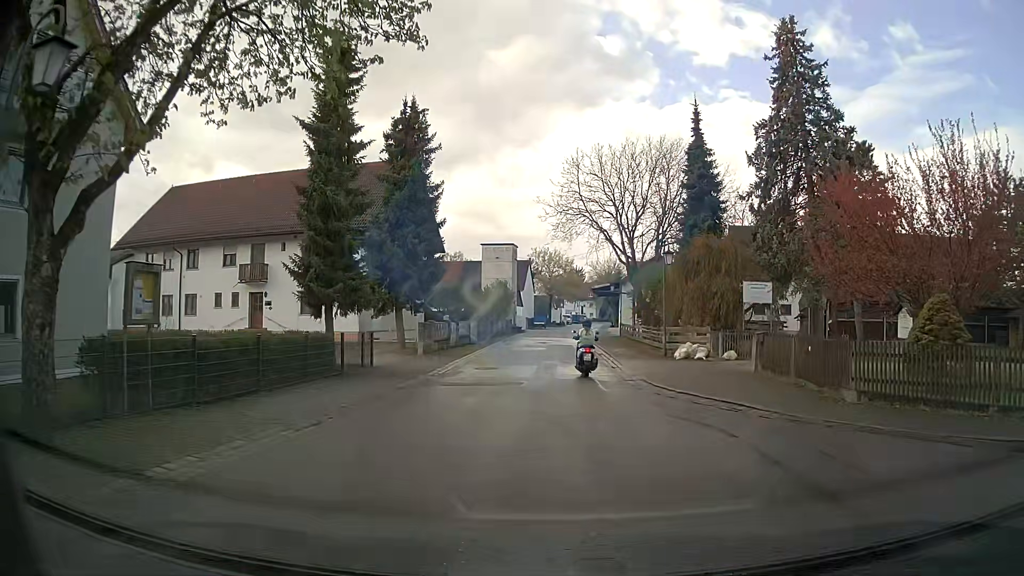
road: residential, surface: asphalt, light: Day
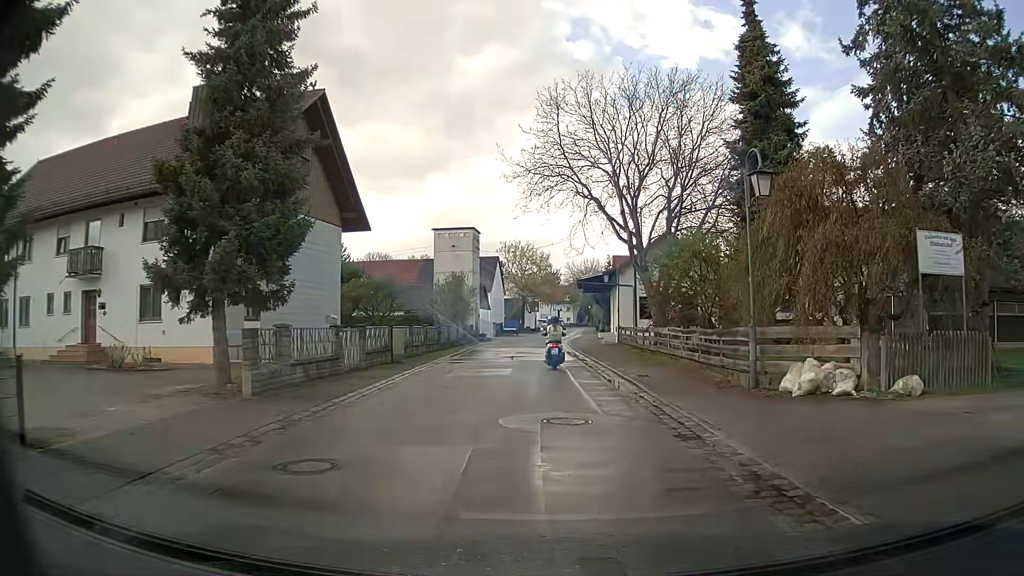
(+0.4, +14.8) m; +3°
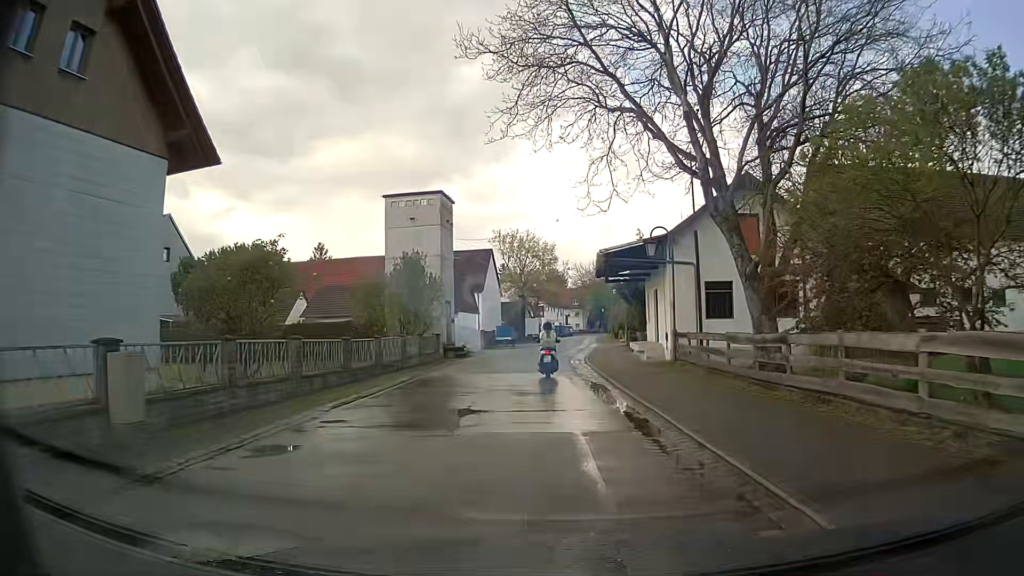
(+0.2, +16.7) m; 0°
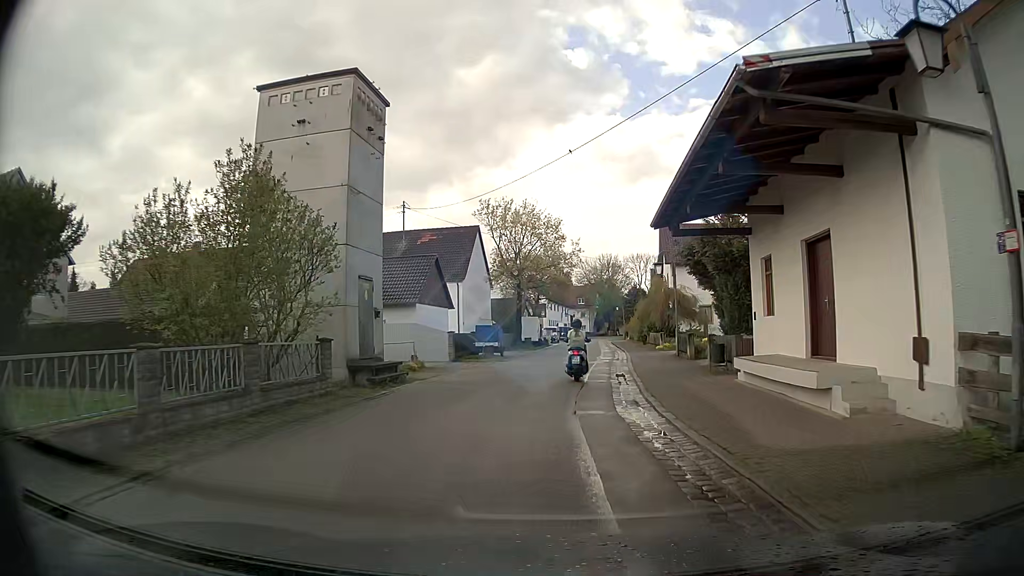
(-0.3, +17.3) m; 0°
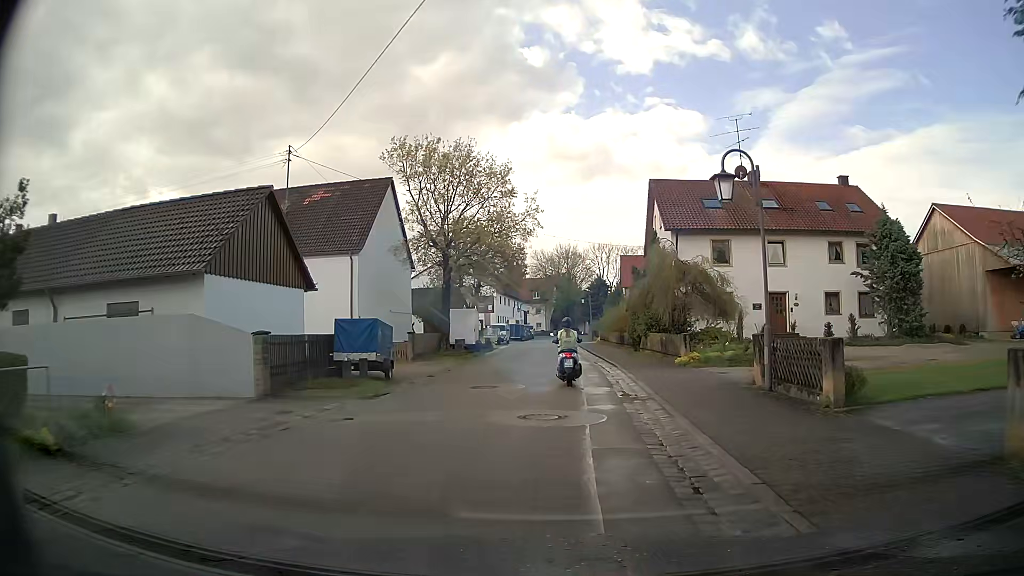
(+0.5, +17.3) m; +3°
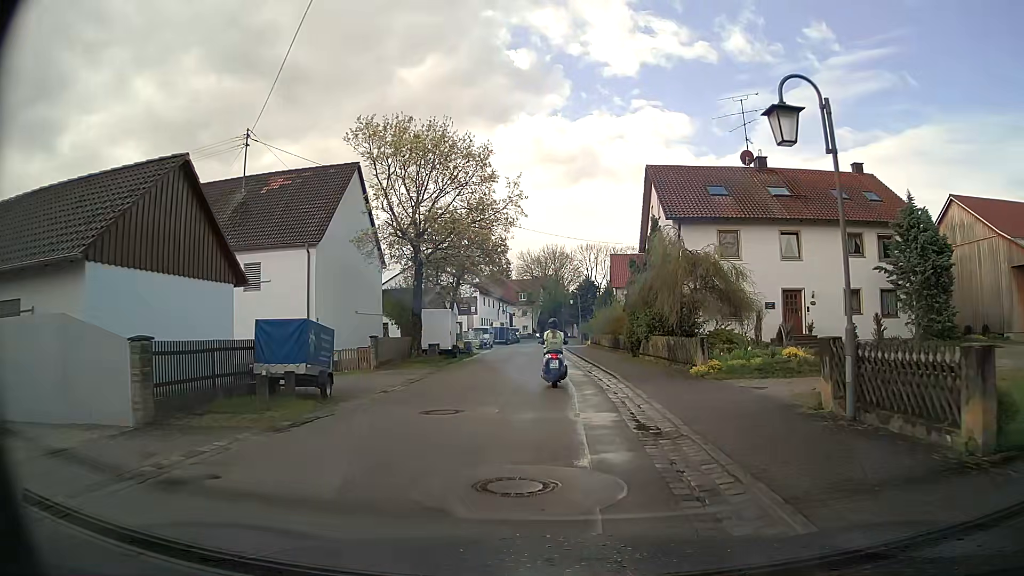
(+0.1, +4.3) m; +1°
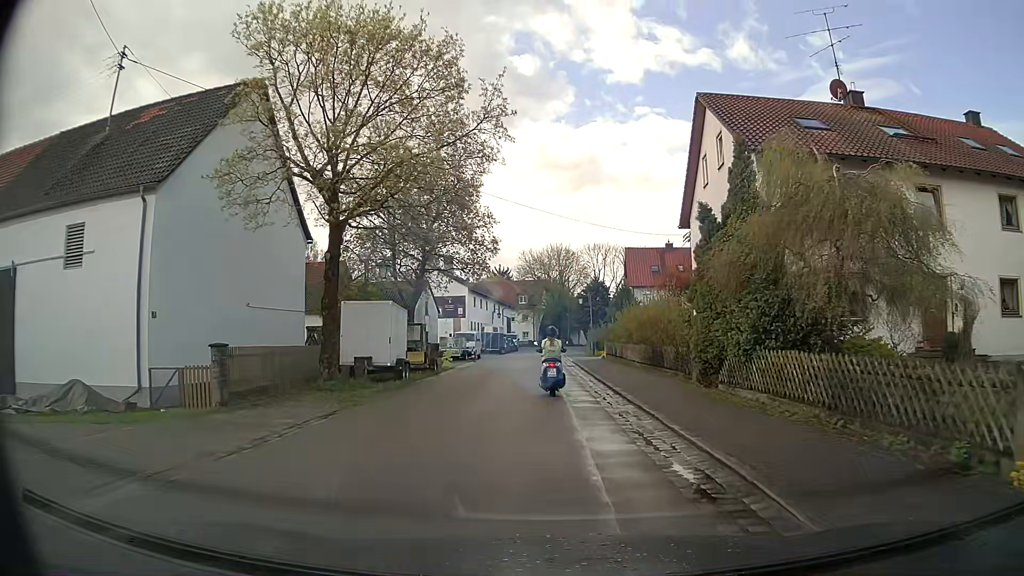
(+0.3, +12.9) m; 0°
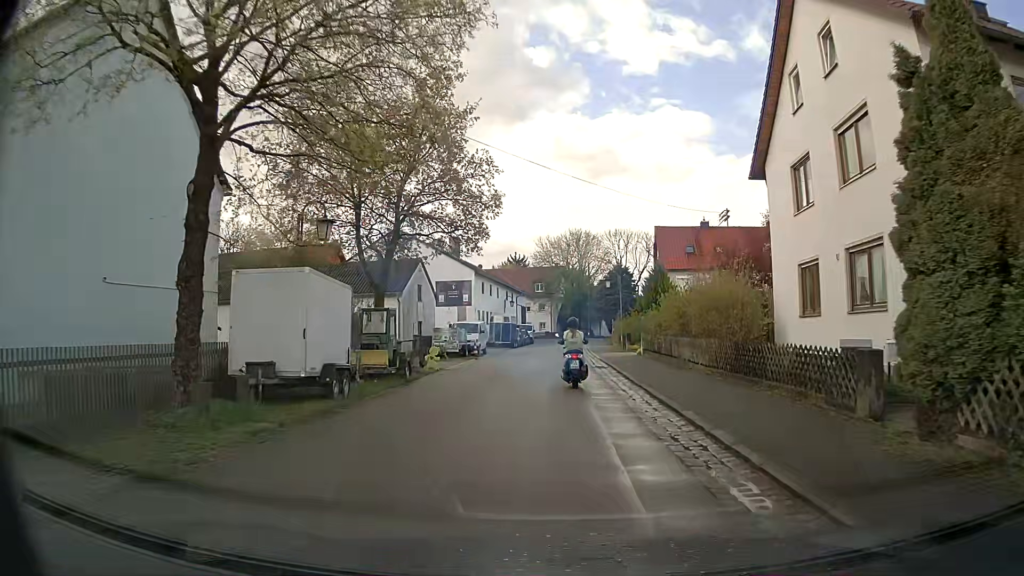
(-0.1, +8.6) m; -1°
